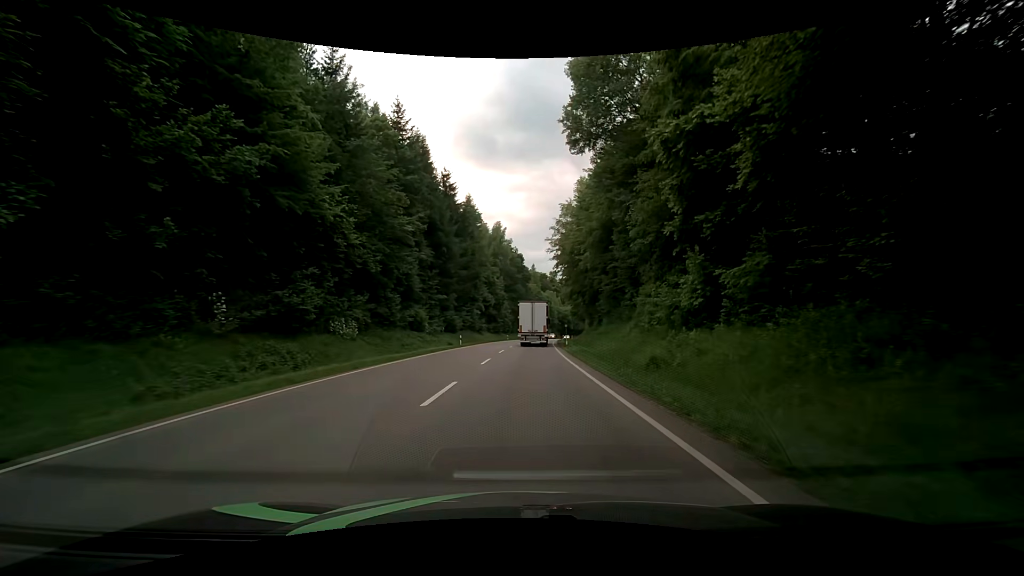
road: secondary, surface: asphalt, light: Day
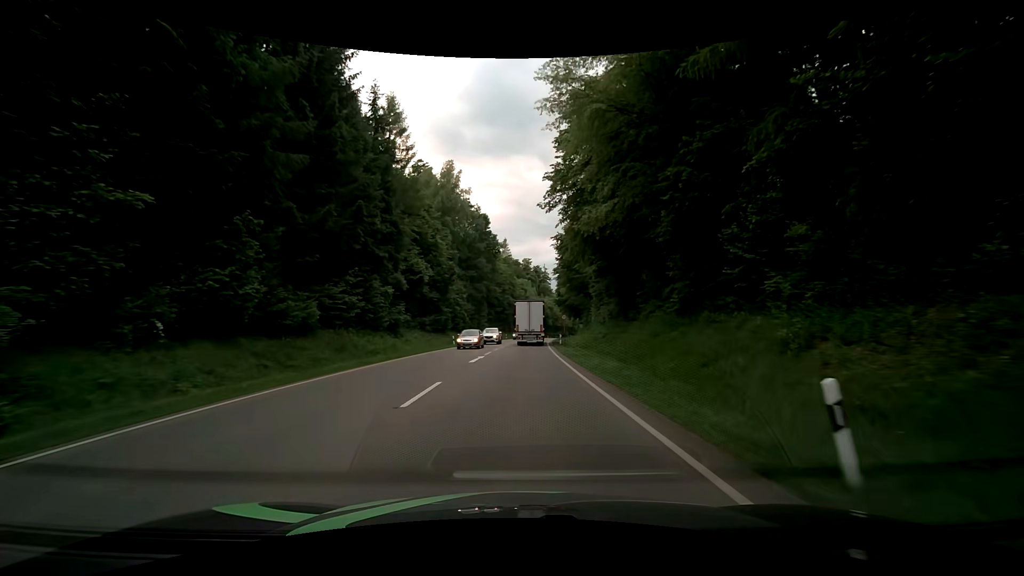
(+1.8, +44.6) m; +3°
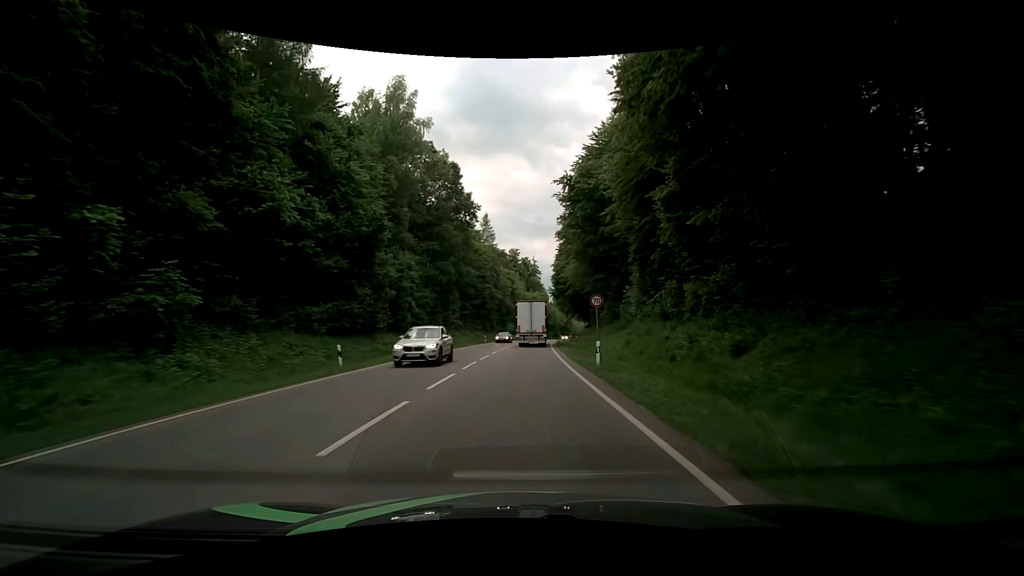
(+0.7, +28.1) m; +3°
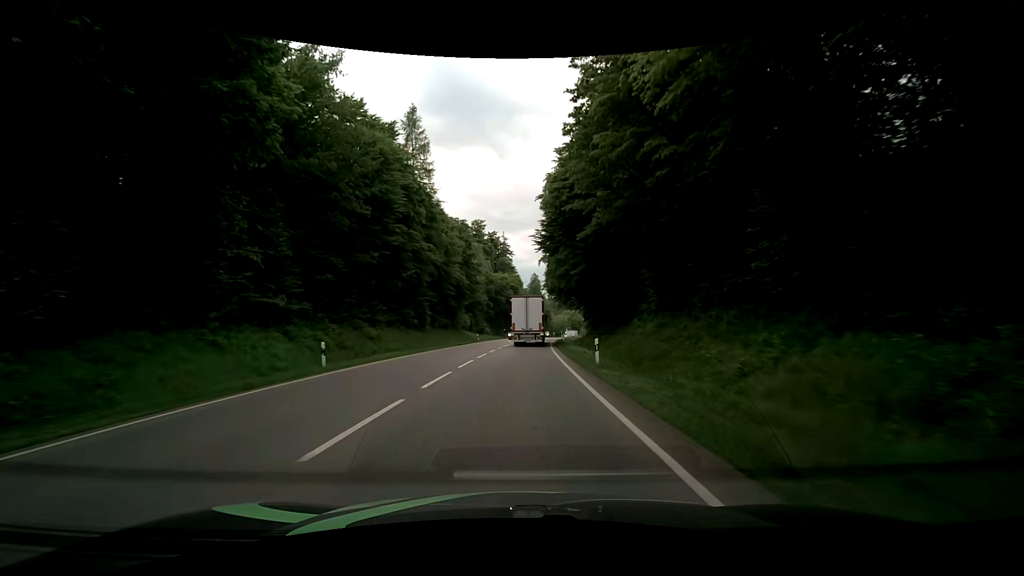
(+1.2, +48.4) m; +3°
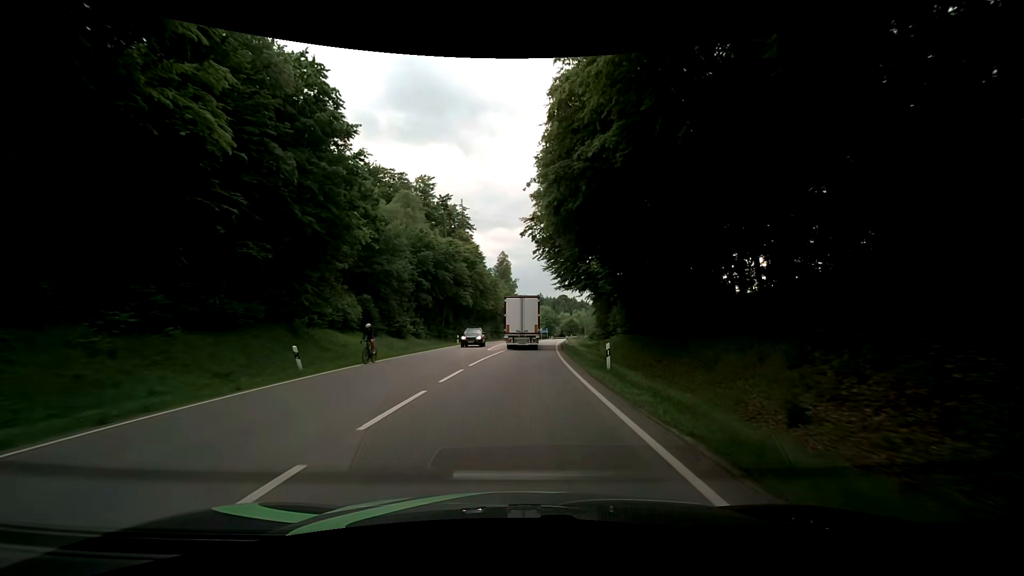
(+1.5, +46.1) m; +4°
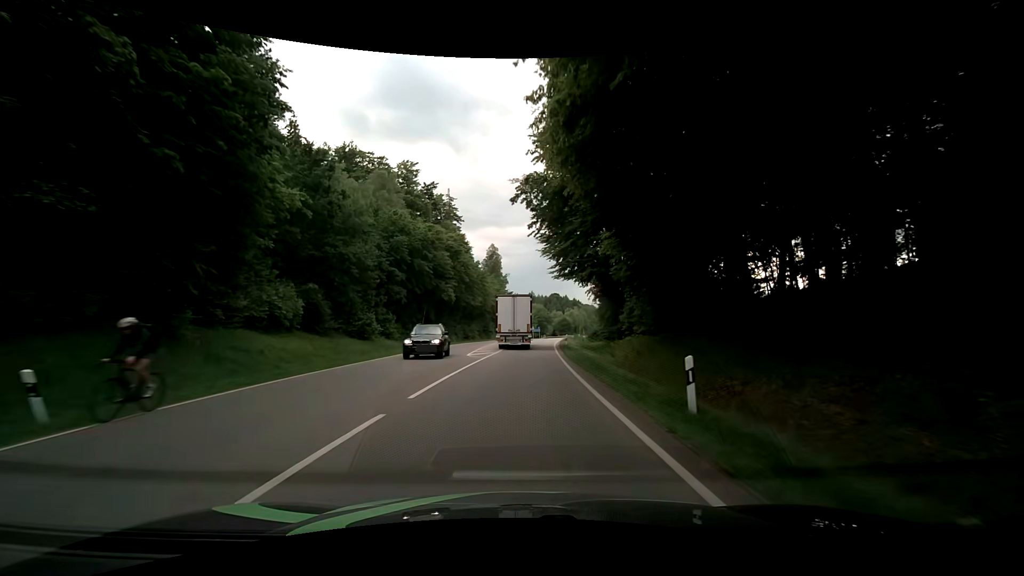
(0.0, +9.3) m; 0°
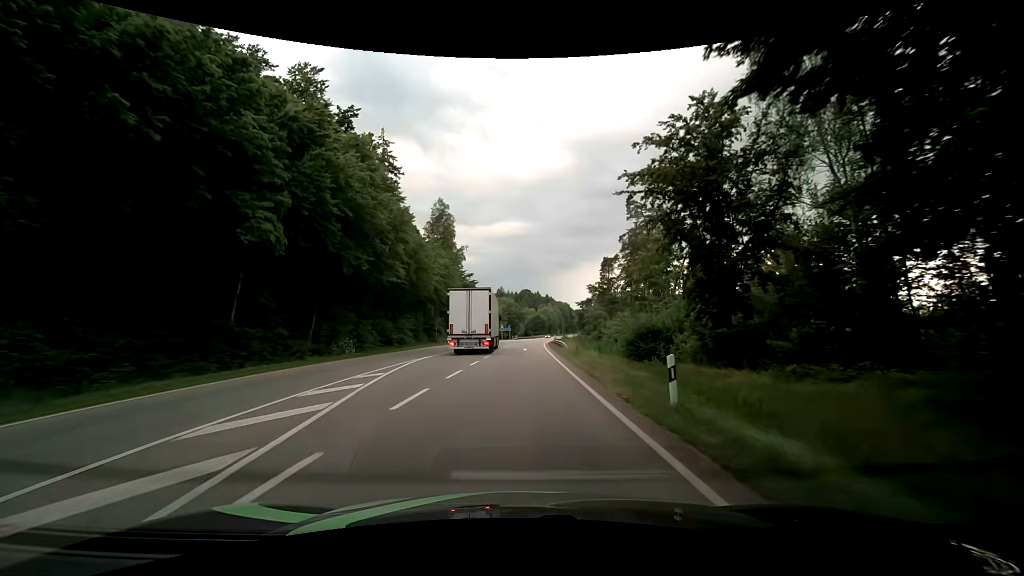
(+1.4, +38.7) m; +3°
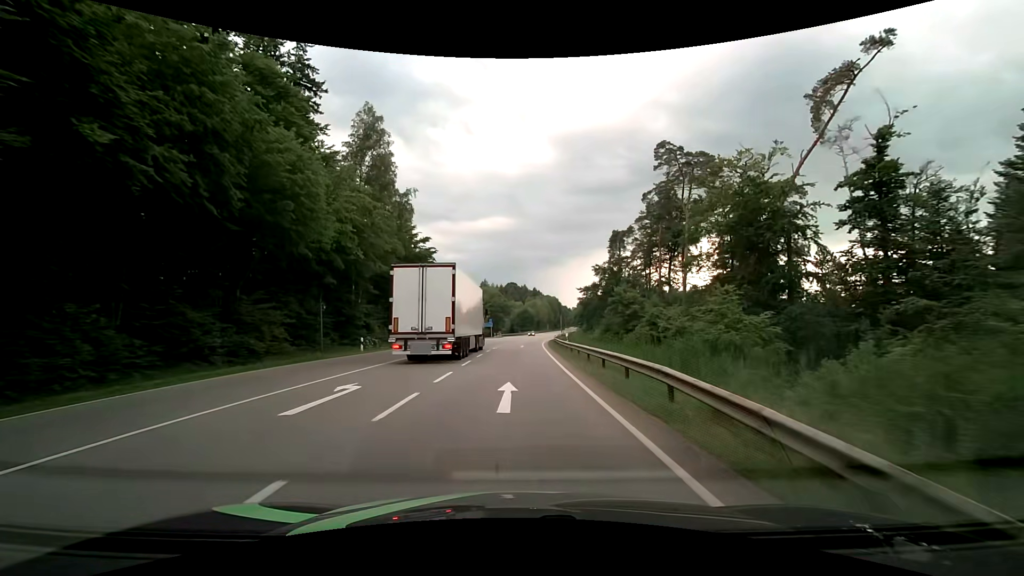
(+0.8, +31.1) m; +2°
(0, +10) (0, +20) (+1, +30) (+1, +40) (+1, +50) (+2, +60) (+3, +70) (+4, +80) (+4, +90) (+5, +100) m
